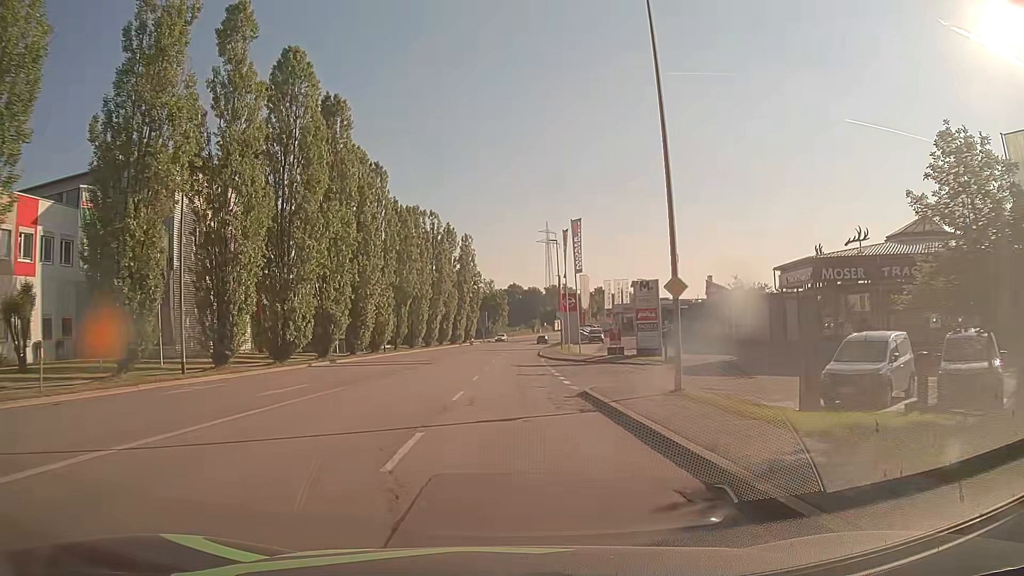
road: tertiary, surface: asphalt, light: Day
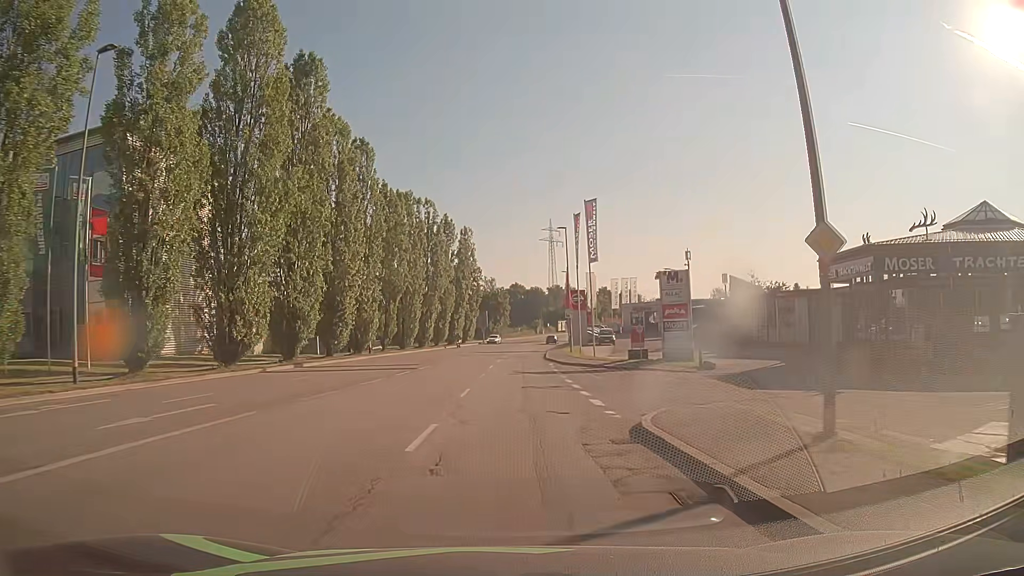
(-0.1, +7.6) m; 0°
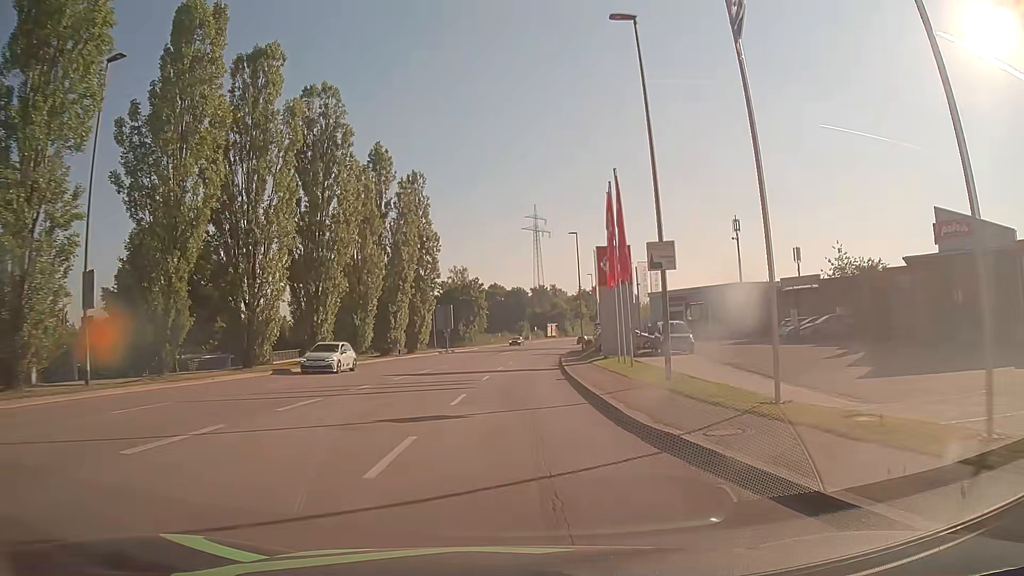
(+0.4, +38.0) m; +1°
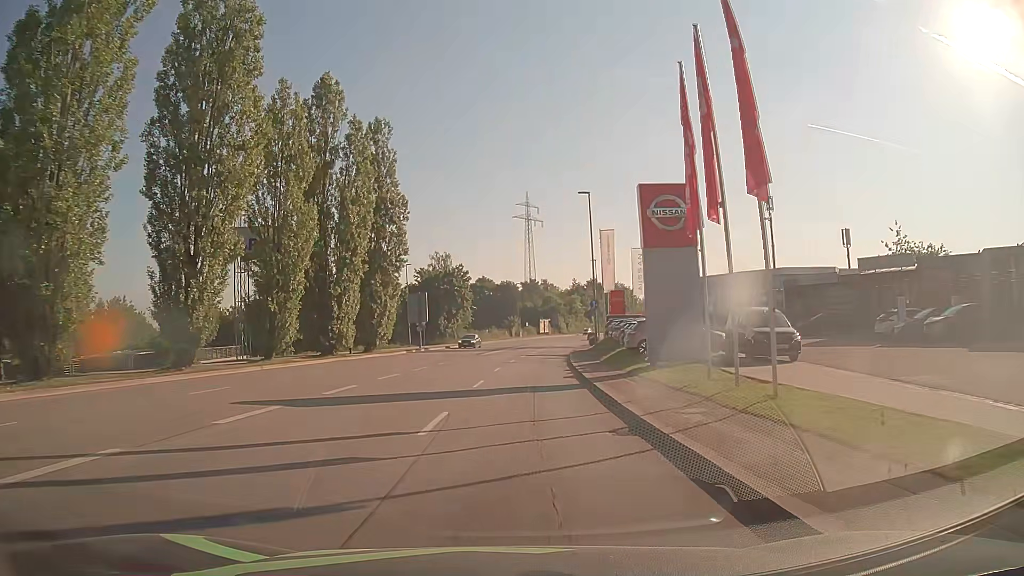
(+0.1, +15.2) m; +1°
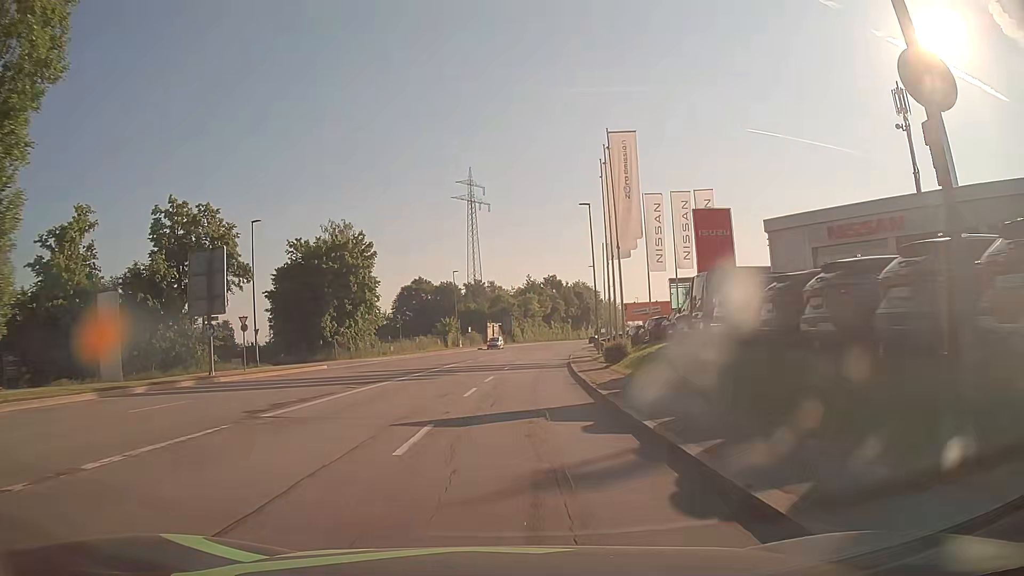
(+1.6, +38.1) m; +5°
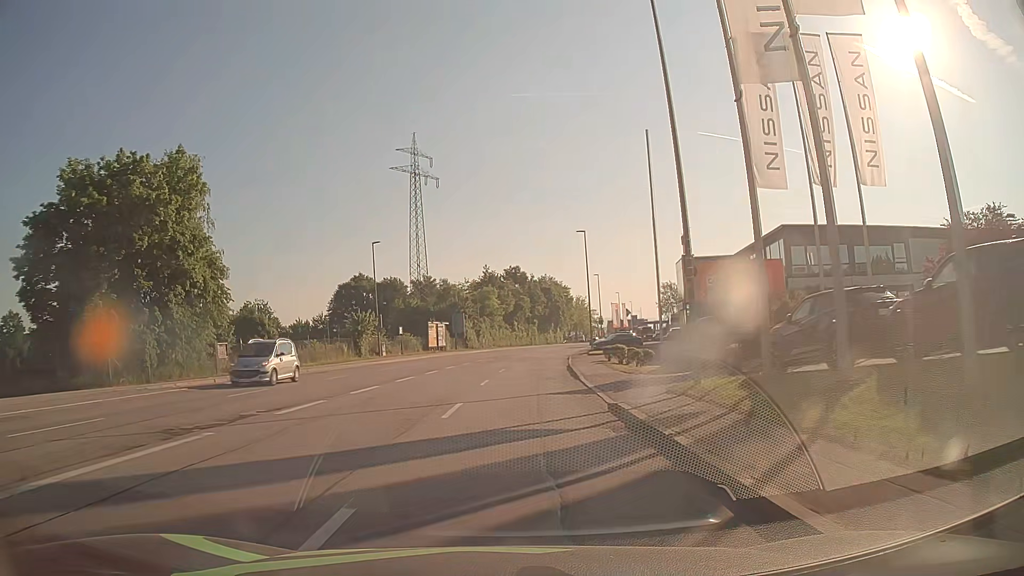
(+1.0, +30.3) m; +3°
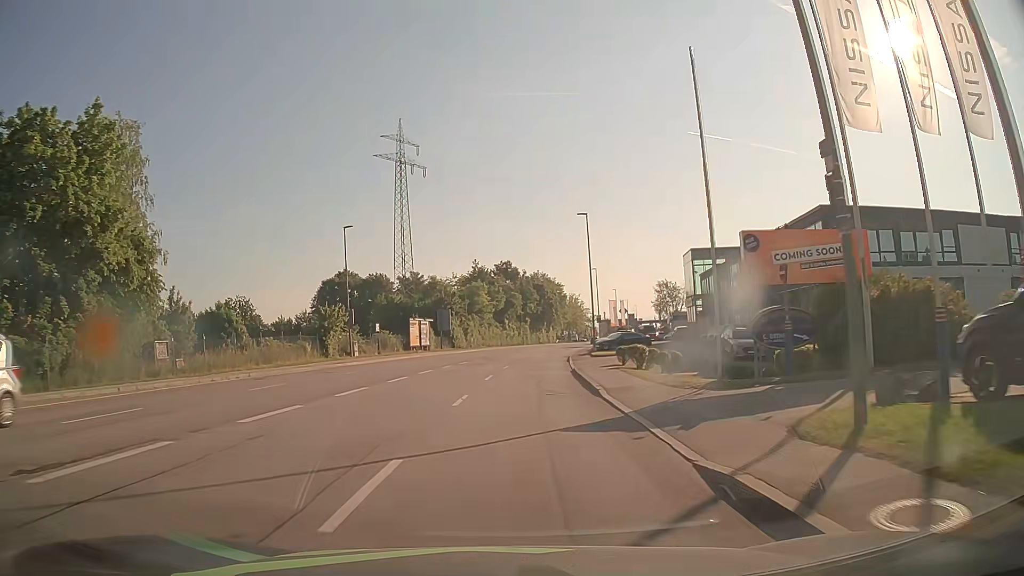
(+0.1, +7.6) m; +1°
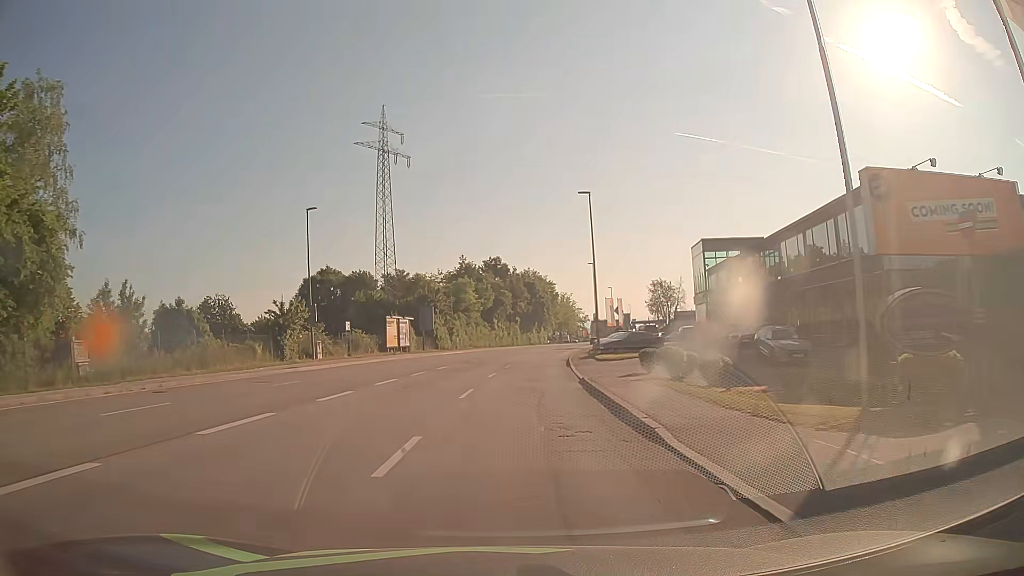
(+0.1, +7.6) m; +1°
(0, +10) (0, +20) (+1, +30) (+1, +40) (+2, +50) (+3, +60) (+4, +70) (+6, +80) (+7, +90) (+9, +99) m
